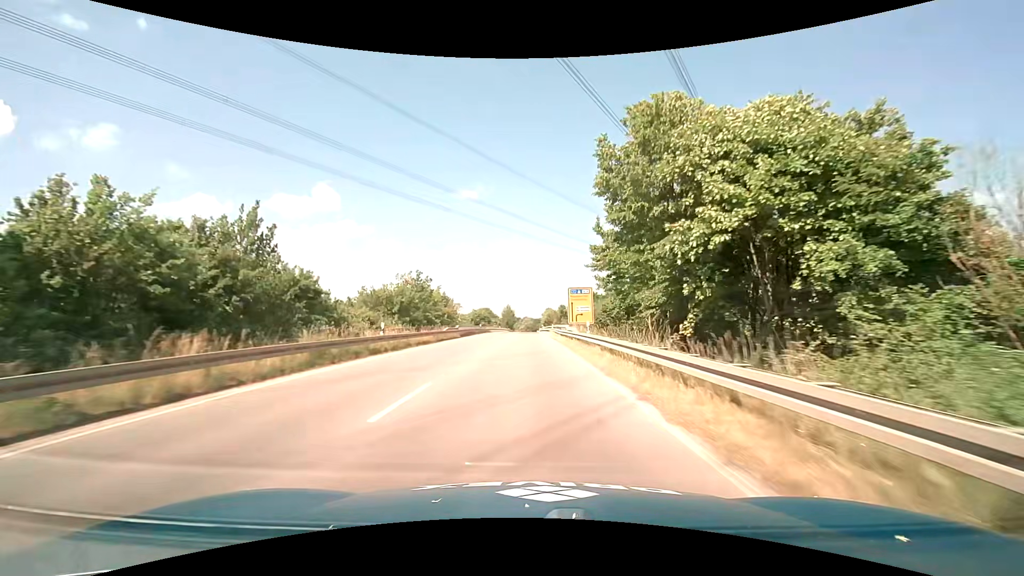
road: primary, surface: asphalt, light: Day
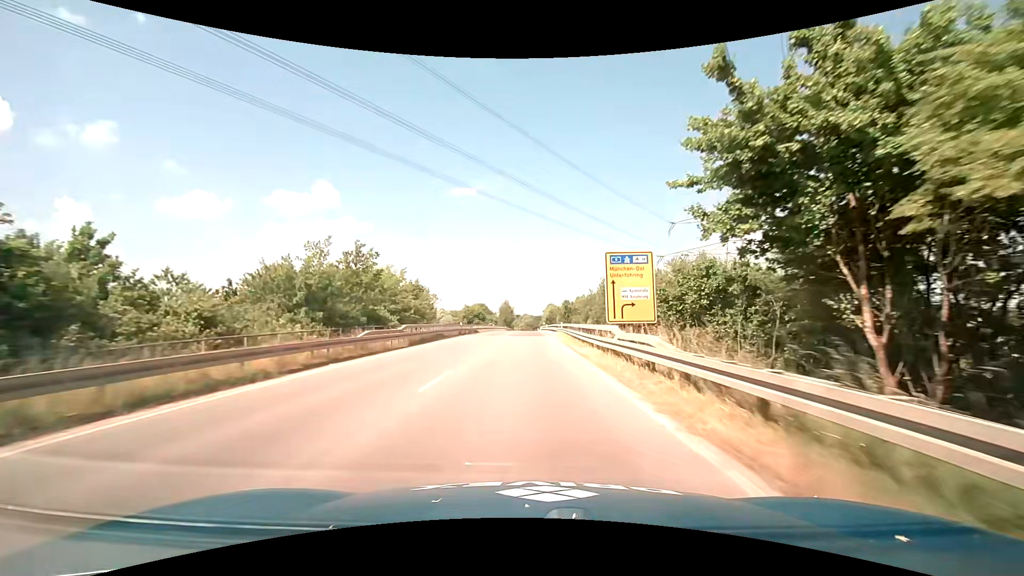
(0.0, +21.0) m; 0°
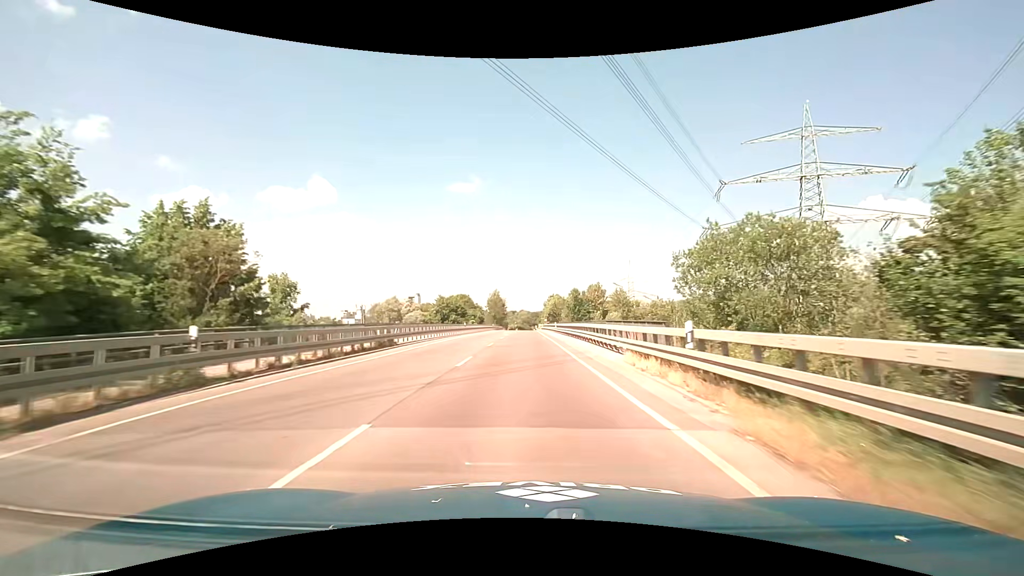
(-0.1, +42.3) m; 0°
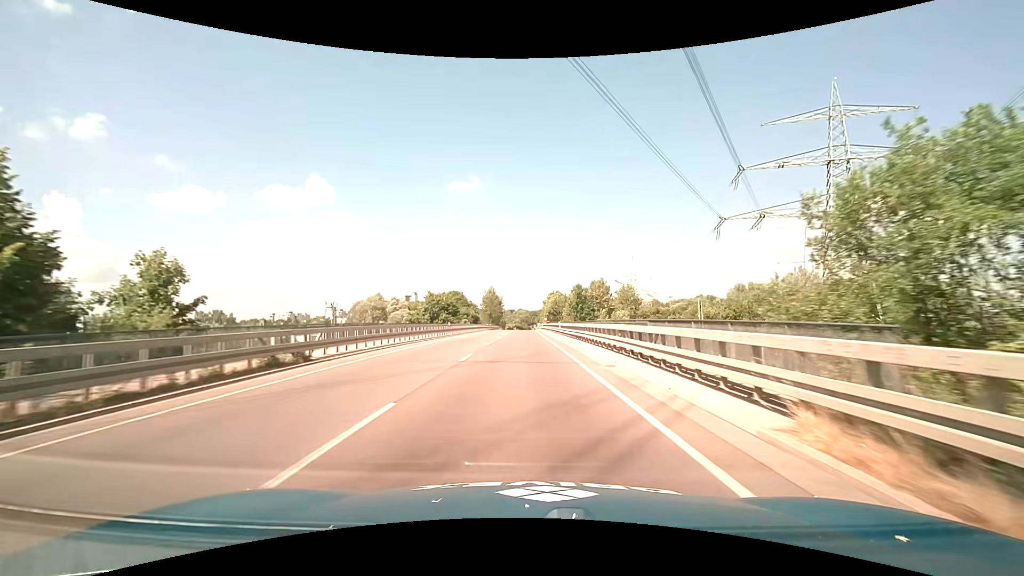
(0.0, +10.7) m; 0°
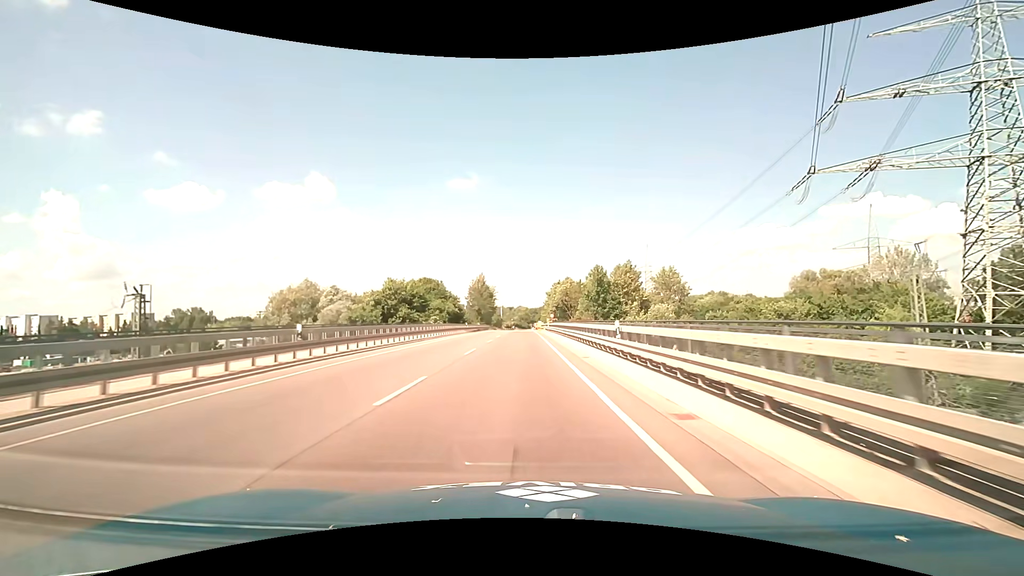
(0.0, +32.4) m; 0°
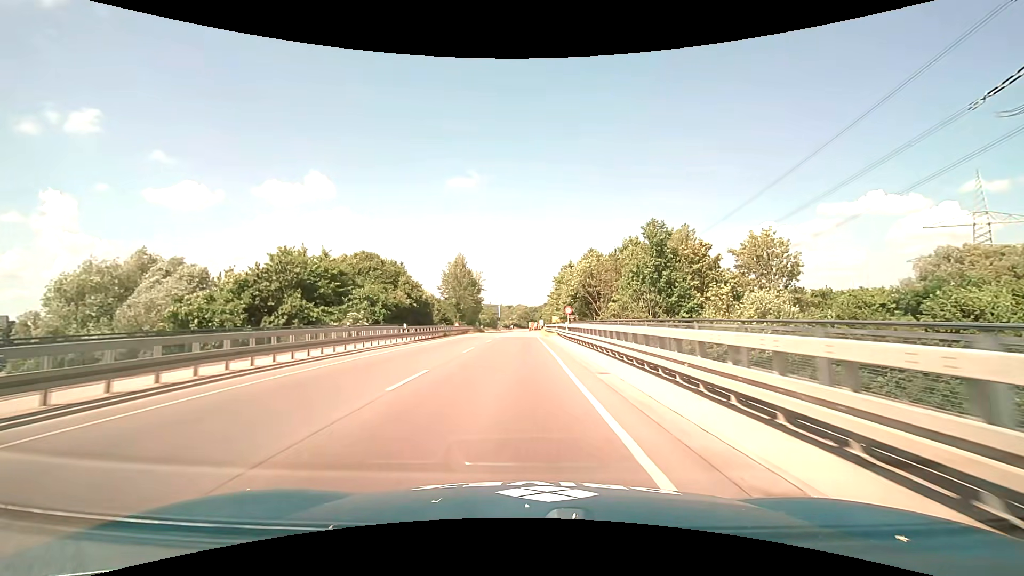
(+0.1, +33.0) m; 0°
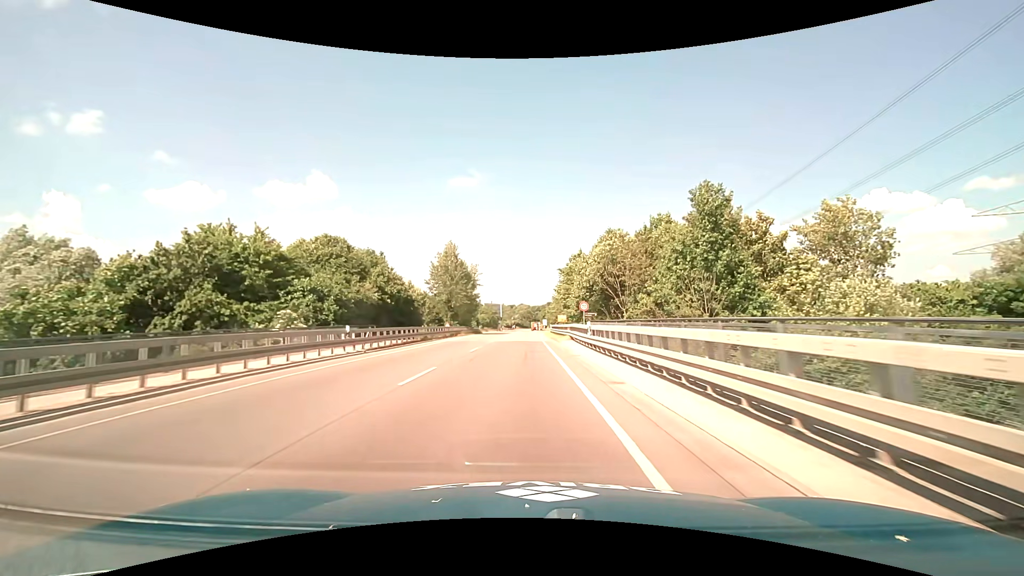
(0.0, +11.1) m; 0°
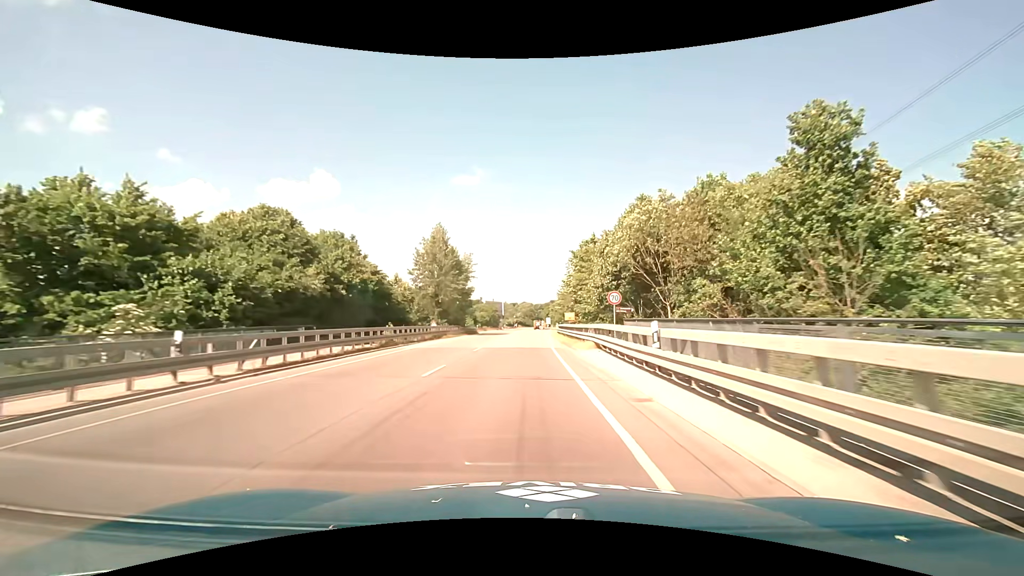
(0.0, +11.2) m; 0°
(0, +10) (0, +20) (0, +30) (0, +40) (0, +50) (0, +60) (0, +70) (0, +80) (0, +90) (0, +100) m
